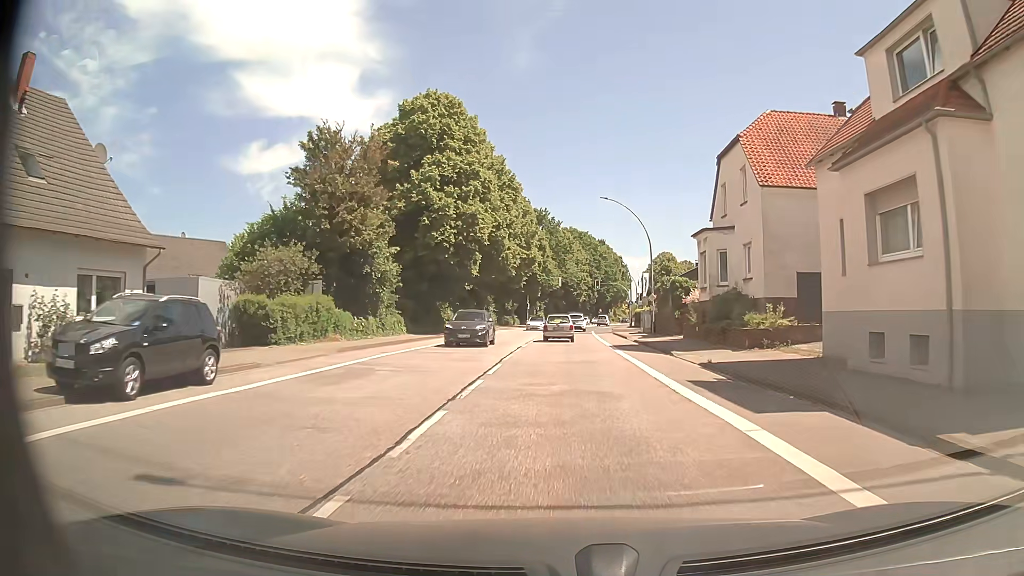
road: primary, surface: asphalt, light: Day
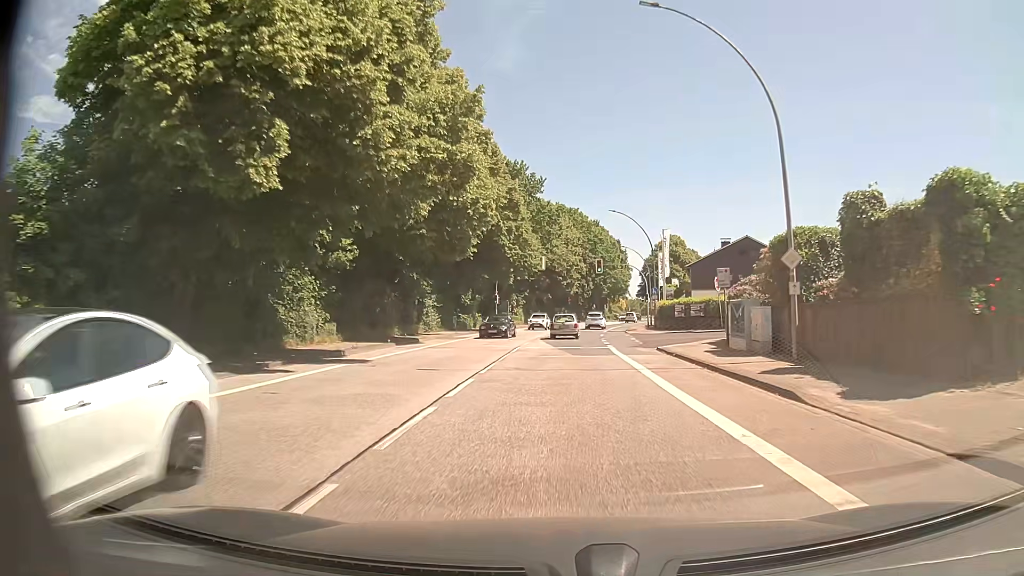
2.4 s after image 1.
(+0.4, +31.2) m; +1°
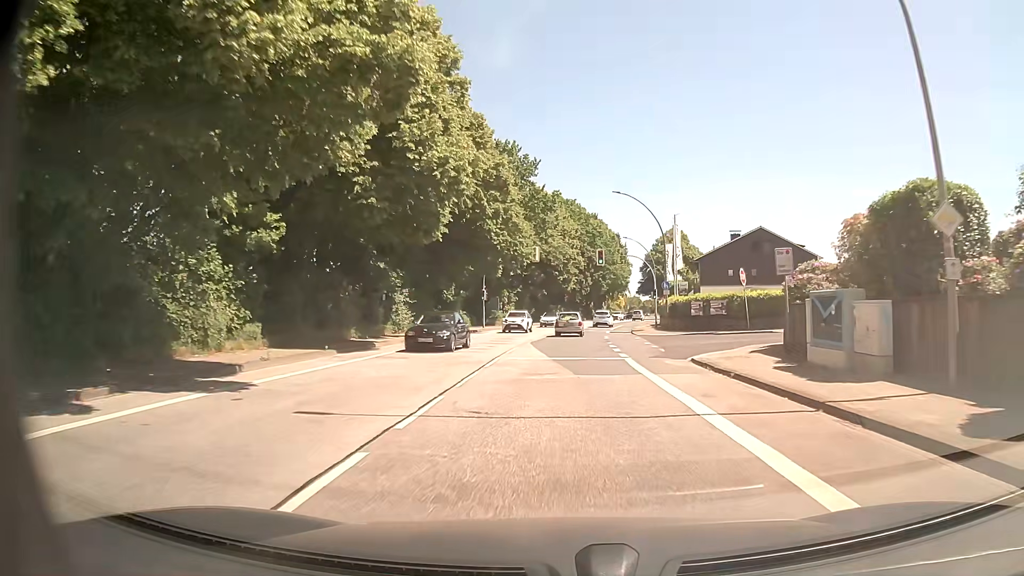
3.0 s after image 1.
(0.0, +7.8) m; +1°
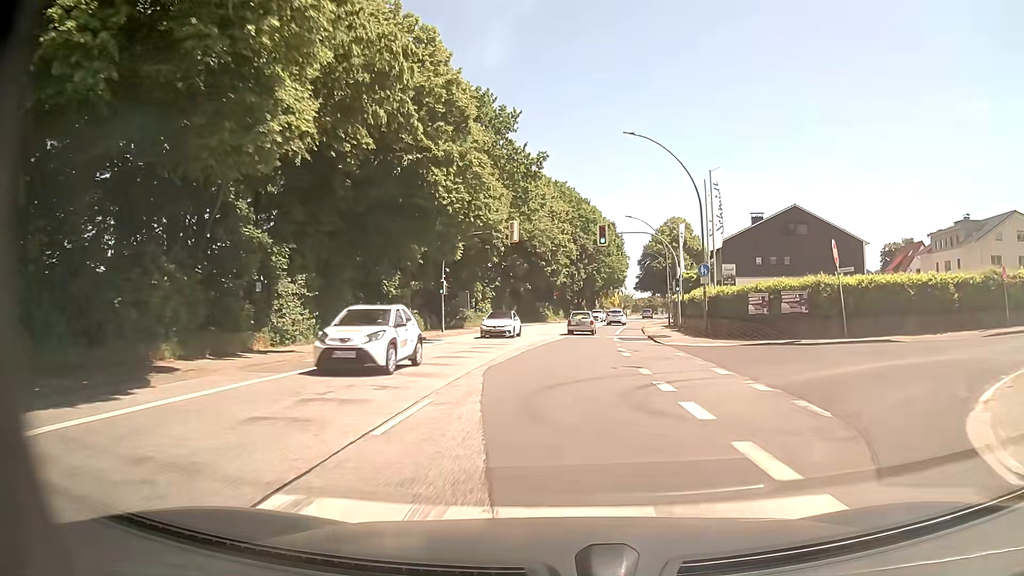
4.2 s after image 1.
(0.0, +15.7) m; 0°
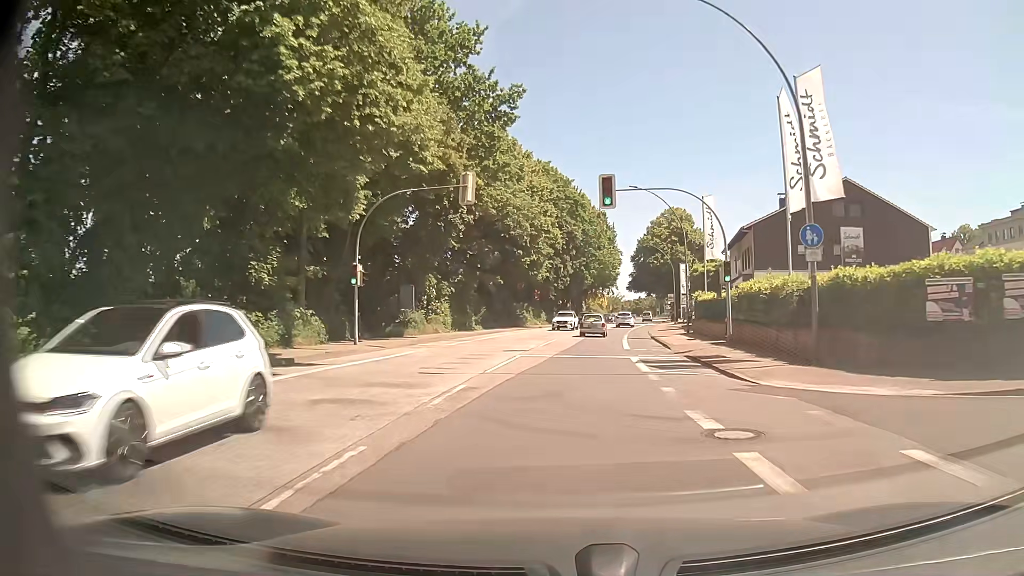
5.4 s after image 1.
(+0.3, +15.6) m; +2°
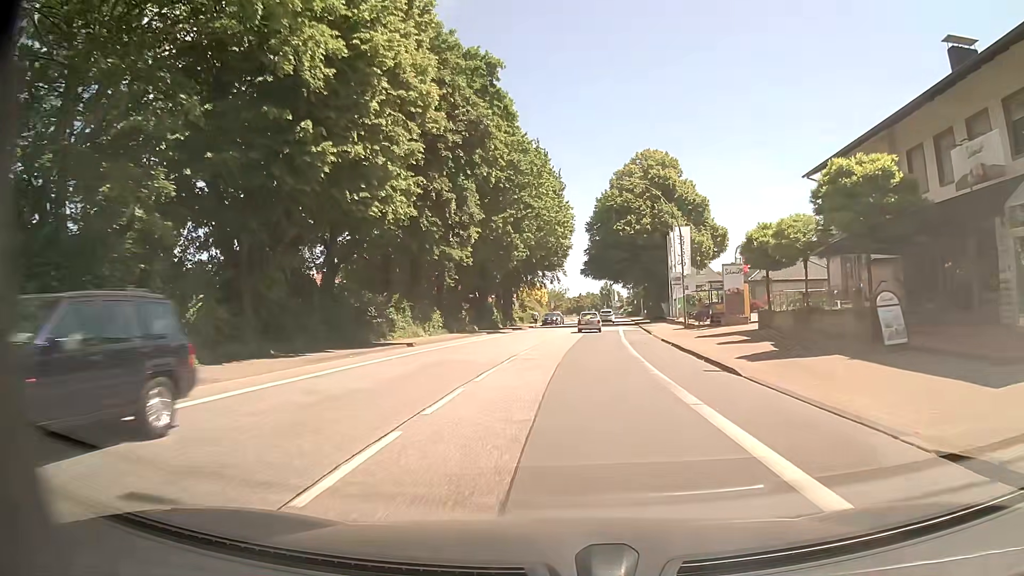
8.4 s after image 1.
(+1.9, +39.0) m; +5°
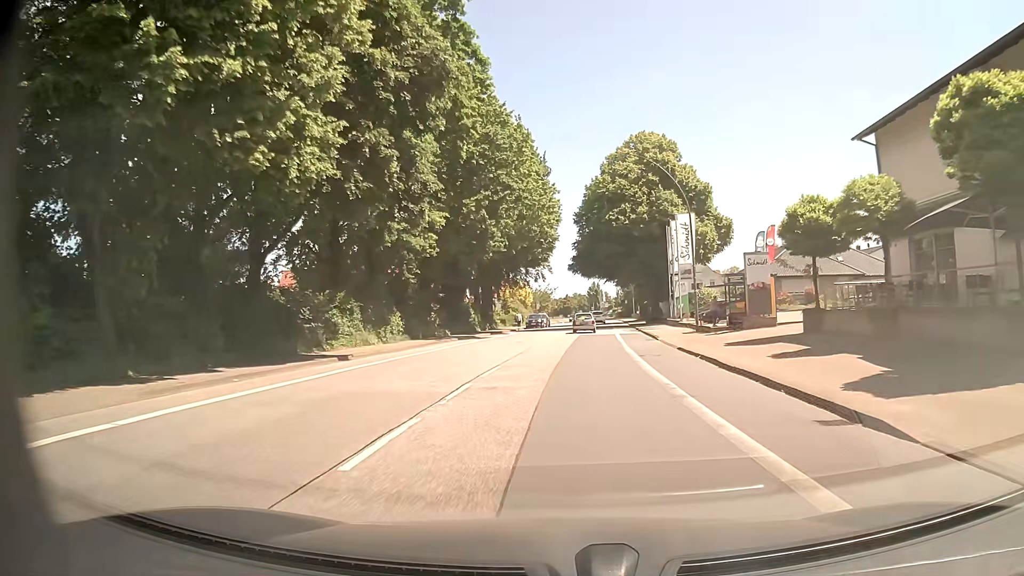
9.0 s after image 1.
(+0.1, +7.8) m; +1°
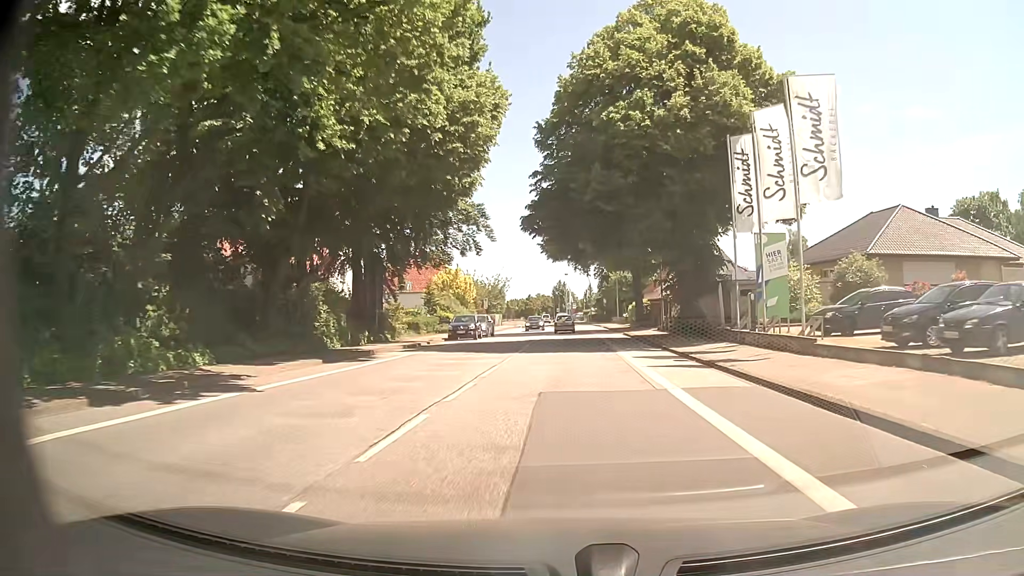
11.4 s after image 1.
(+1.0, +31.1) m; +3°
(0, +10) (0, +20) (0, +30) (0, +40) (+1, +50) (+1, +60) (+1, +70) (+1, +80) (+1, +90) (0, +100) m
